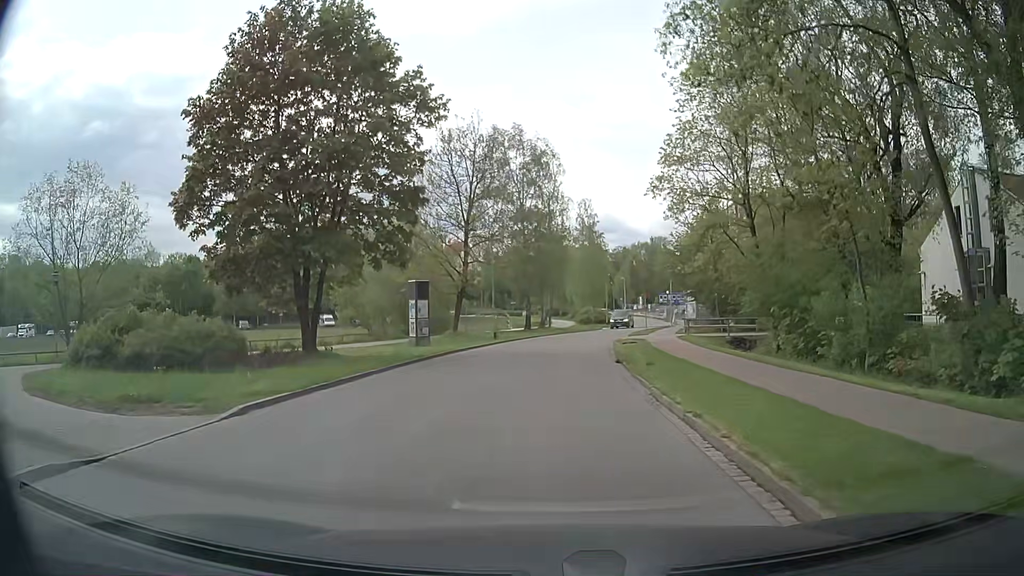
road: residential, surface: asphalt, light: Day
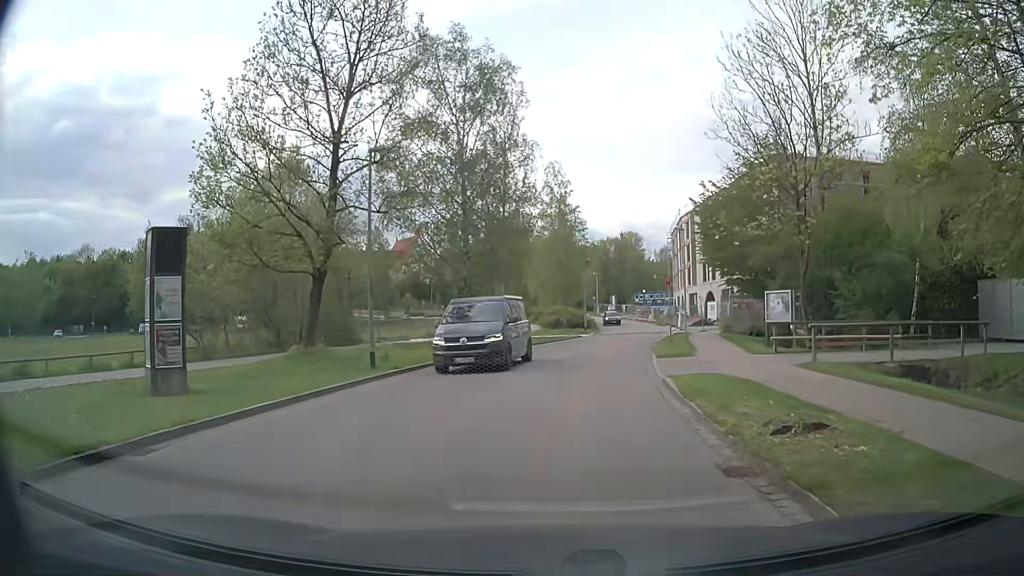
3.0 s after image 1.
(+0.7, +22.5) m; +3°
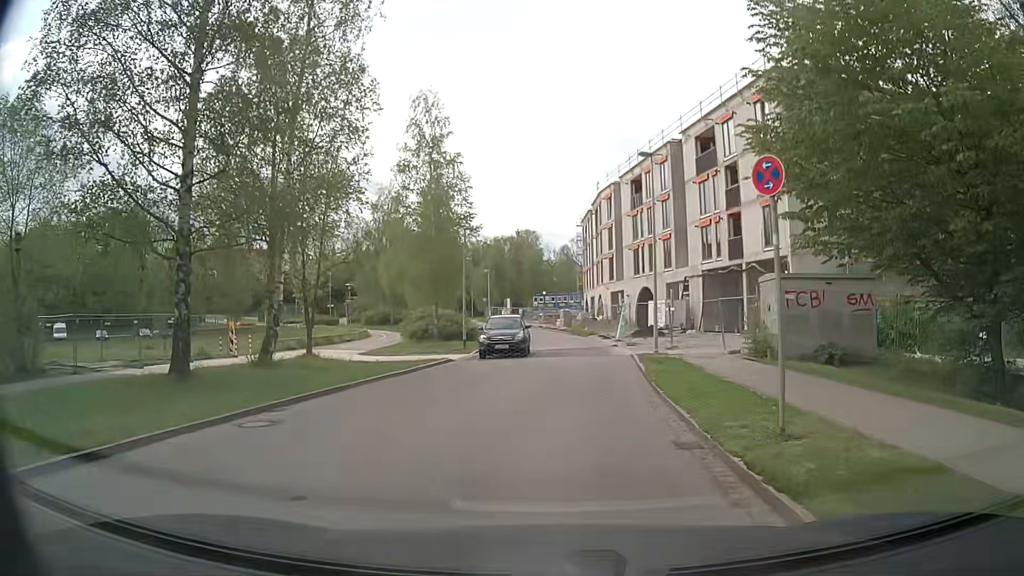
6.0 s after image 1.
(+2.2, +22.8) m; +10°
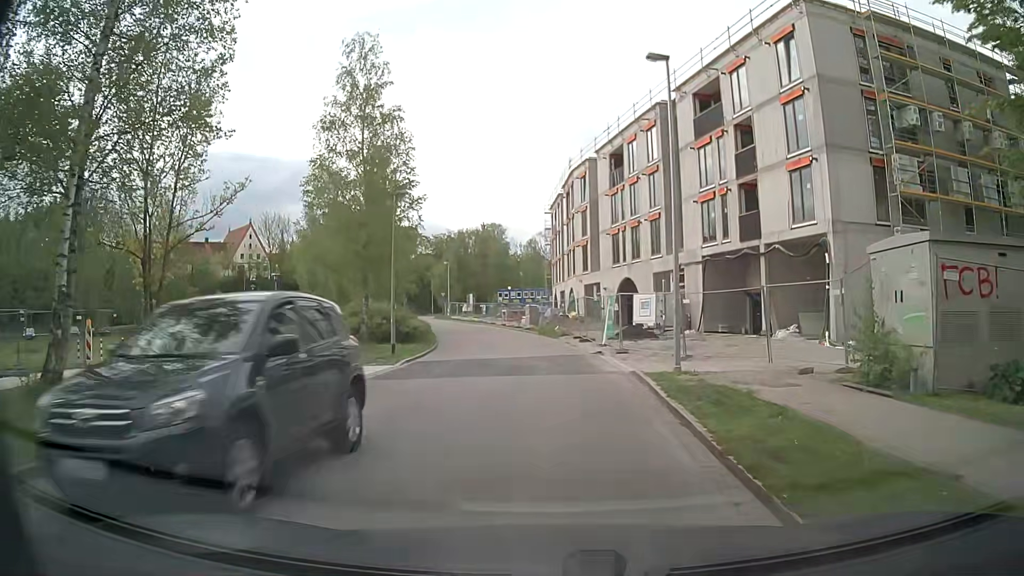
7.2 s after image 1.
(+0.3, +9.2) m; +3°
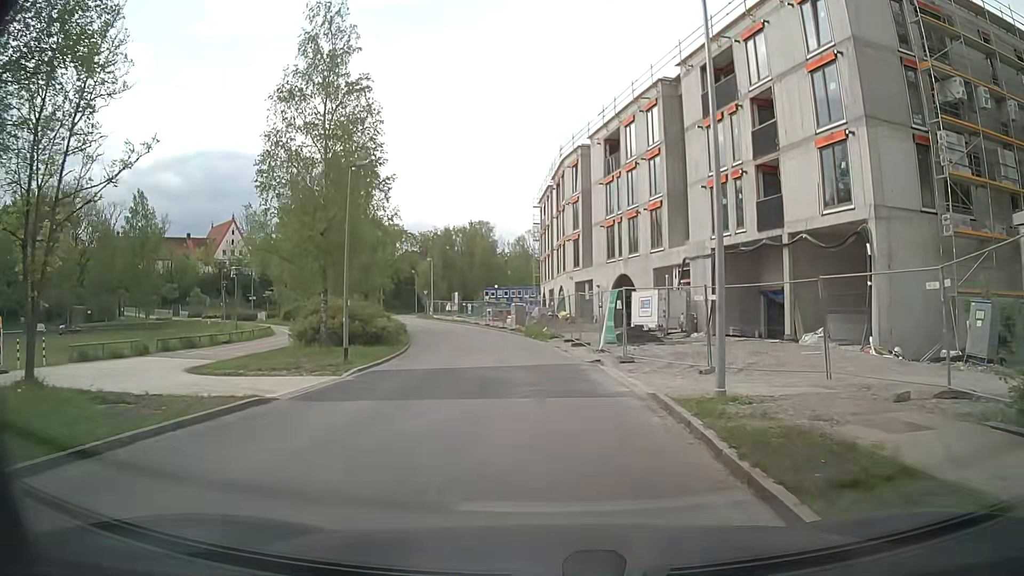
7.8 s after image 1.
(+0.1, +4.6) m; +1°
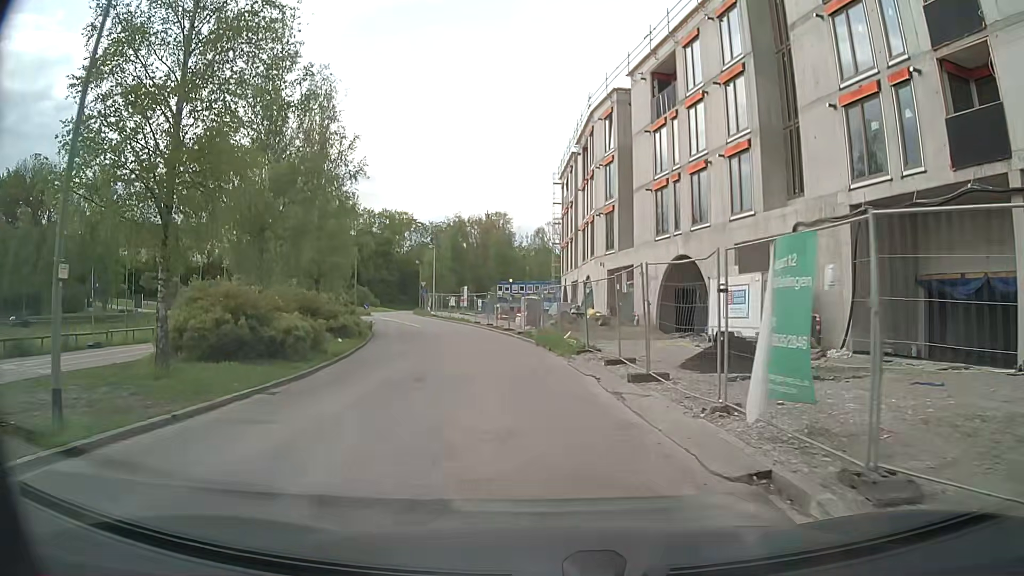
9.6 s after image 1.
(+0.1, +13.9) m; -1°
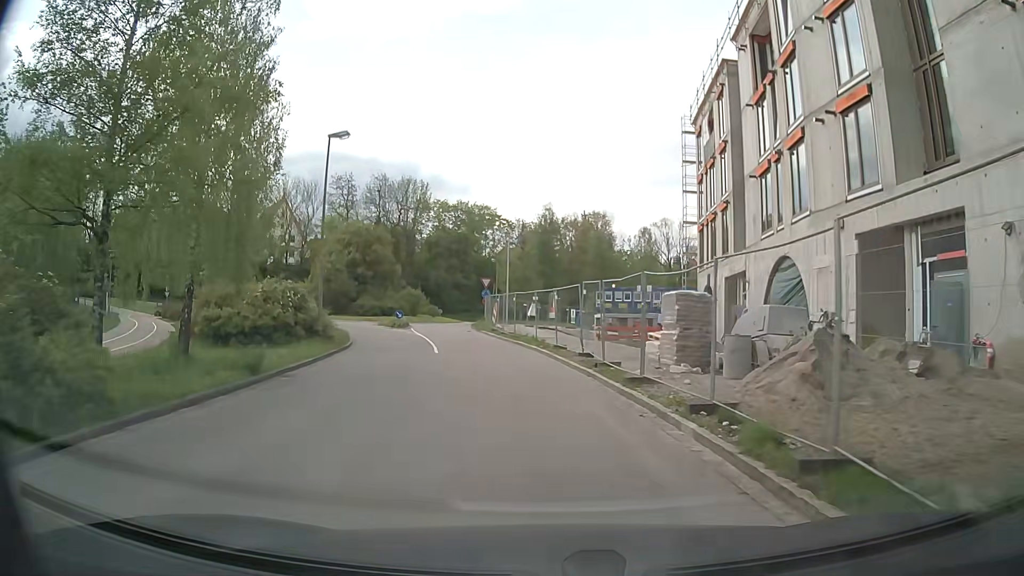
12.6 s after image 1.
(-1.6, +23.6) m; -9°
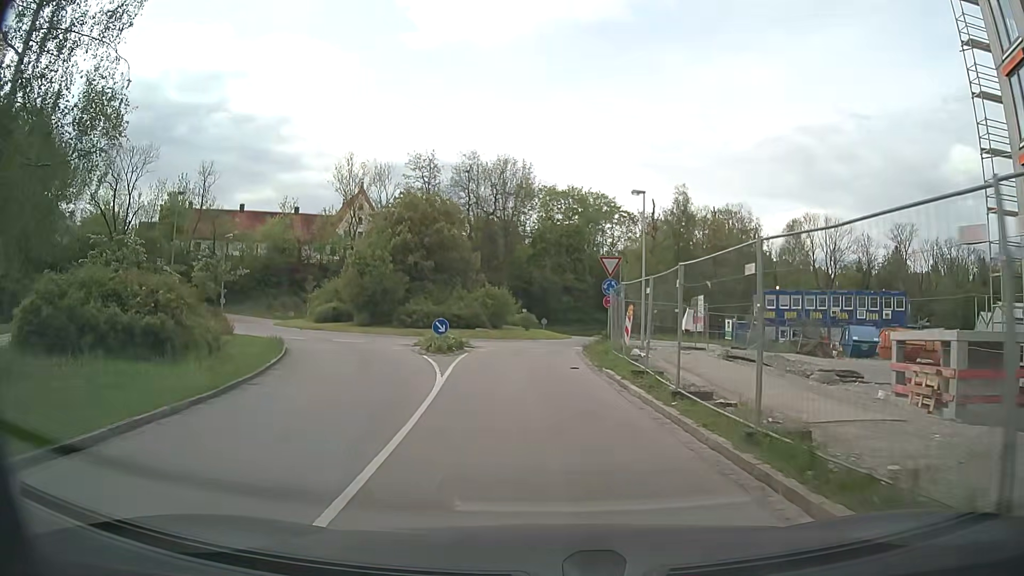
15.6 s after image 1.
(-1.6, +22.8) m; -7°
(-1, +10) (-1, +20) (-1, +30) (+2, +40) (+3, +49) (+2, +59) (+1, +69) (+2, +79) (+7, +88) (+14, +95) m
